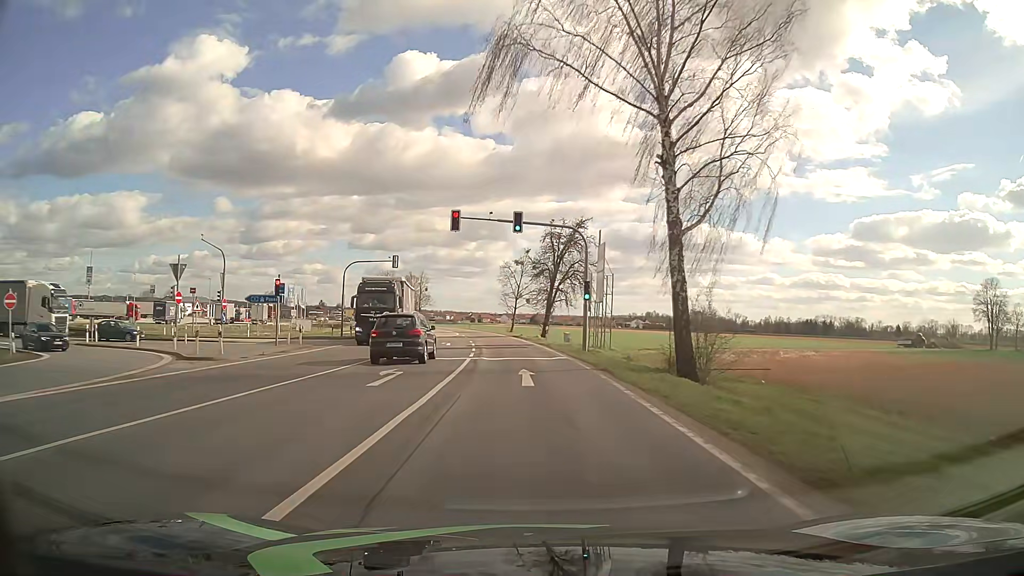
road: primary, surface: asphalt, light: Day
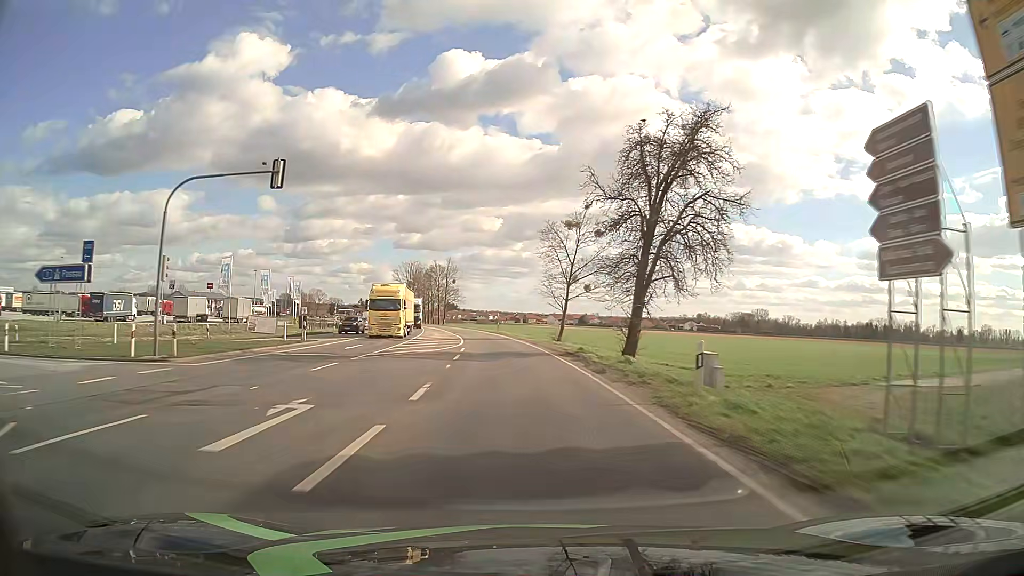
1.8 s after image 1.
(-1.0, +32.2) m; -4°
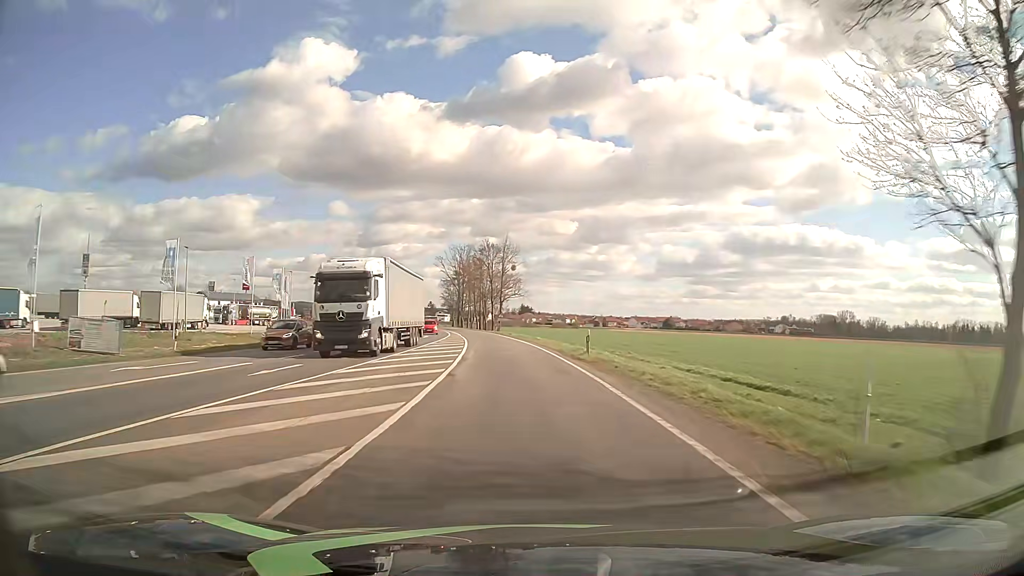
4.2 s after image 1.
(-2.6, +42.8) m; -7°
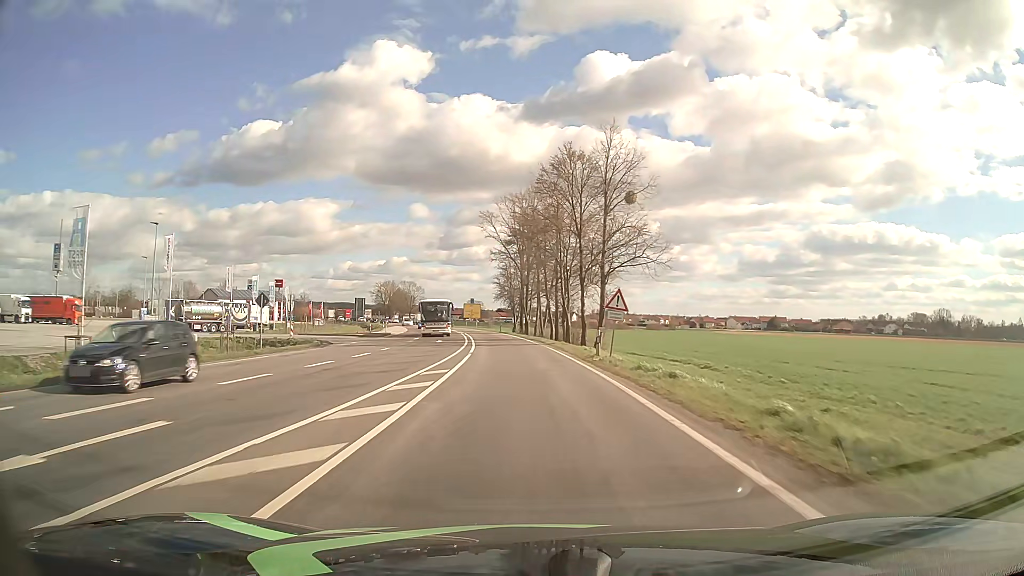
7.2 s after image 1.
(-3.4, +53.5) m; -7°
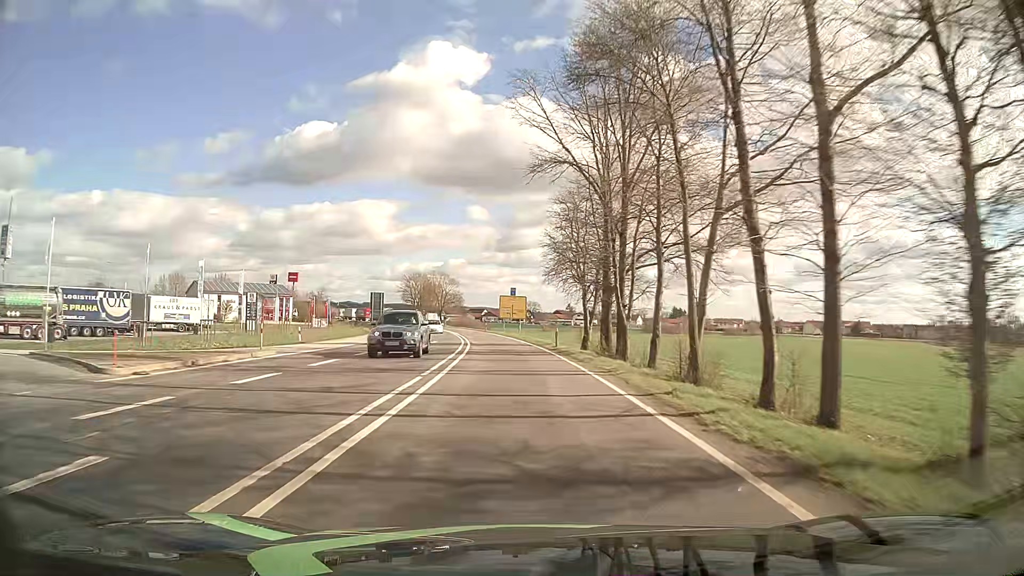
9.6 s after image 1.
(-1.9, +42.9) m; -5°
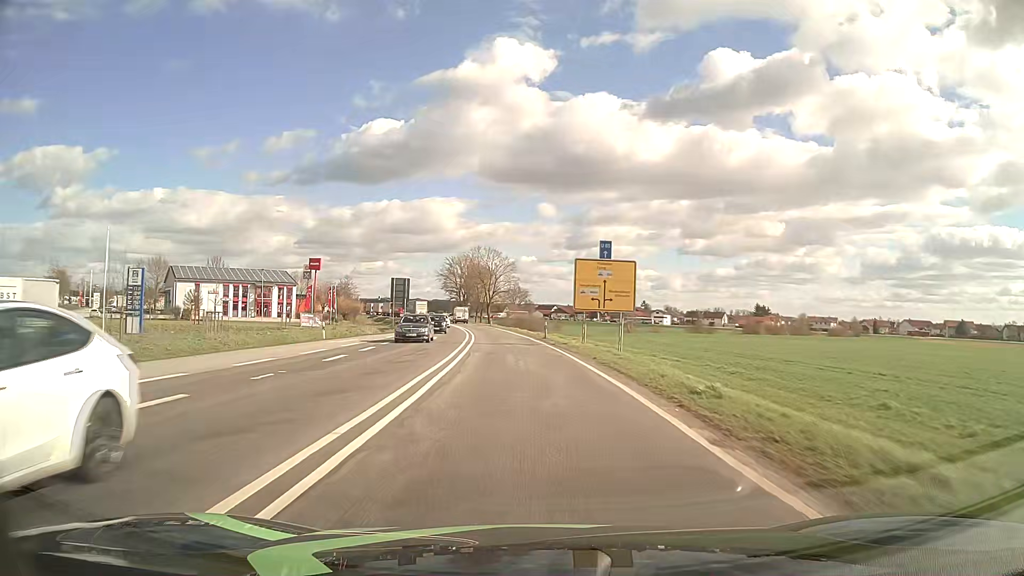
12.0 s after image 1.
(-2.3, +42.9) m; -6°
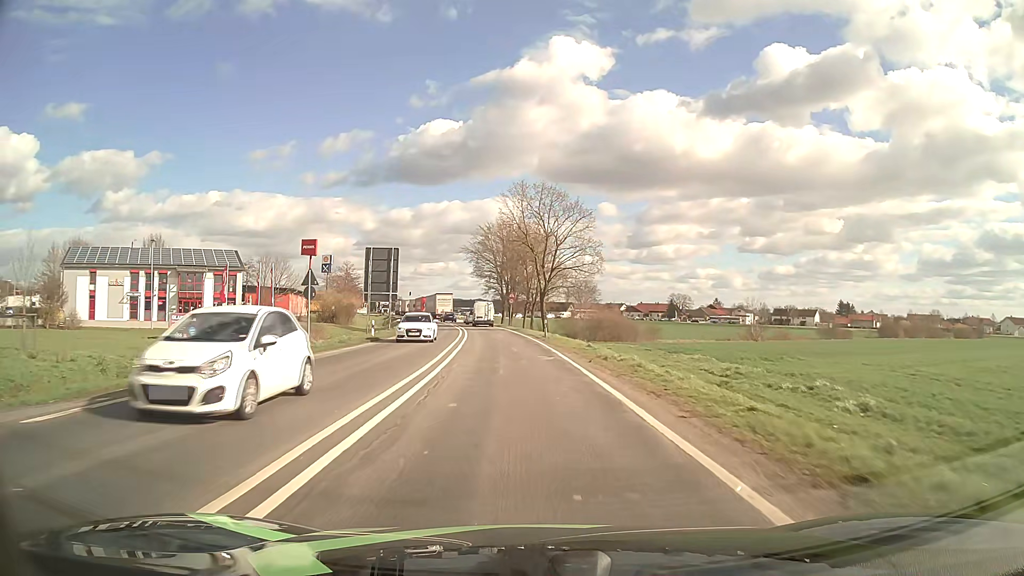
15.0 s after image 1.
(-2.5, +49.0) m; -5°
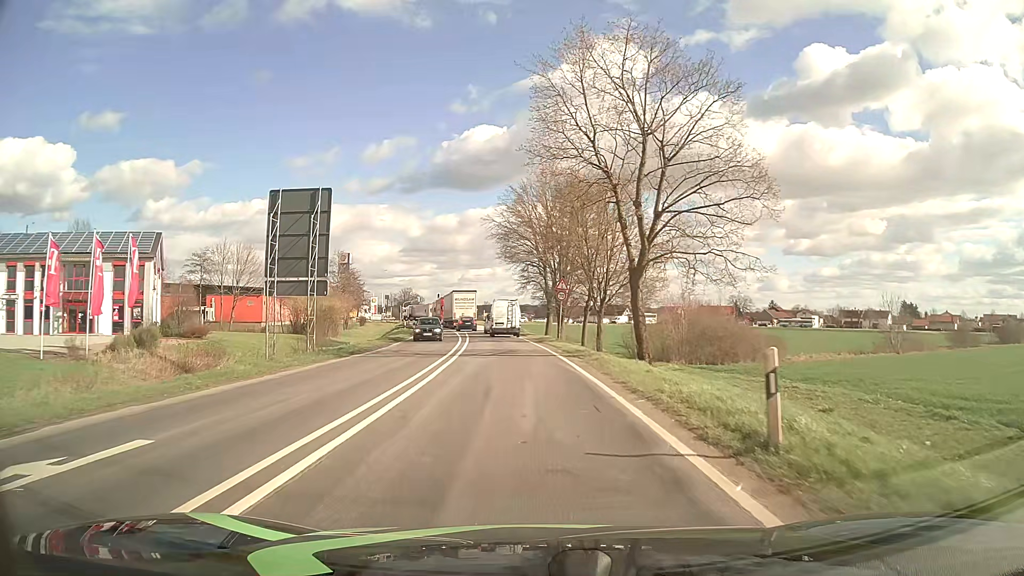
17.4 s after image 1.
(-1.0, +30.4) m; -4°
